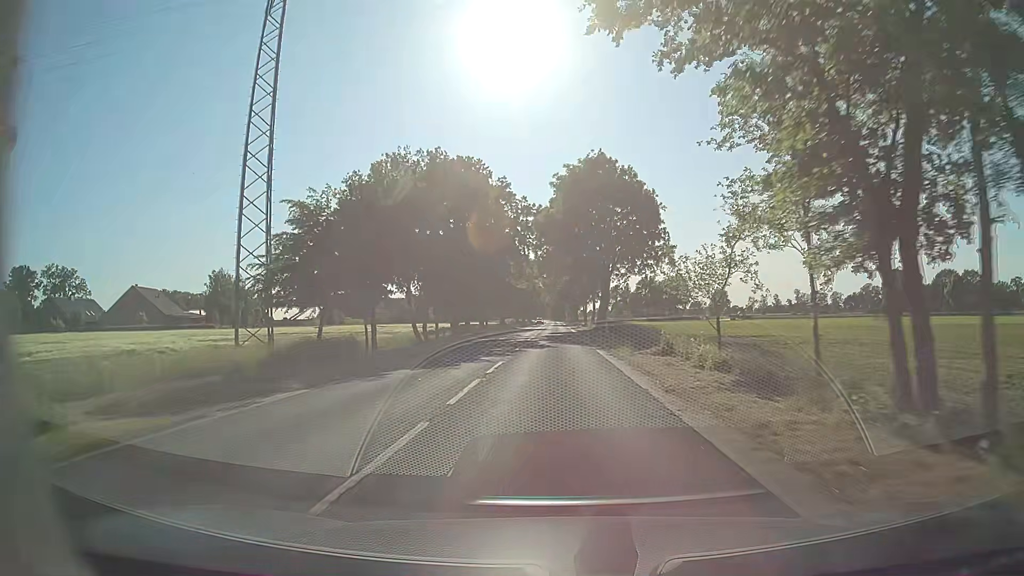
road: secondary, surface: asphalt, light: Day
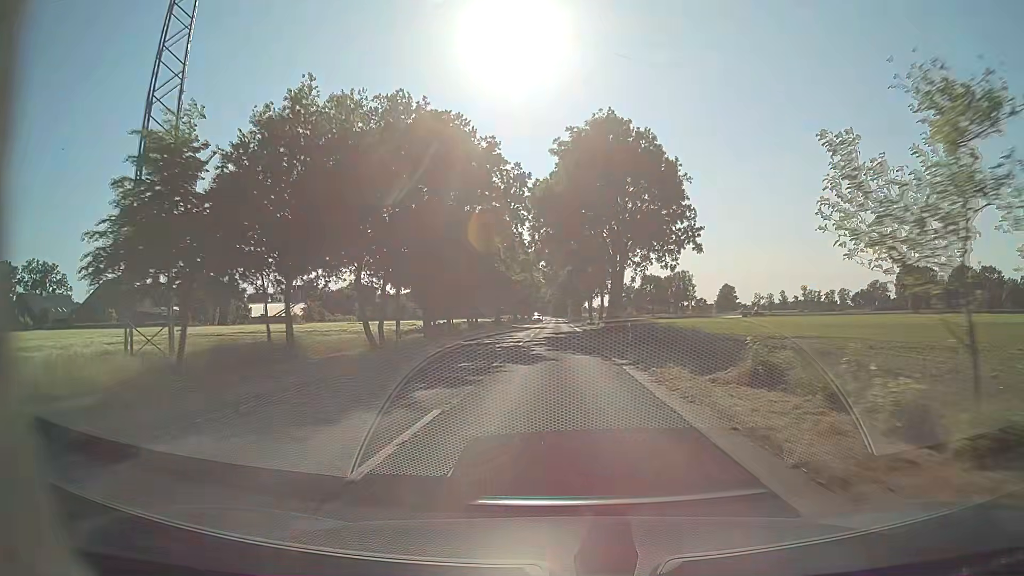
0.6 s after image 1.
(0.0, +11.1) m; 0°
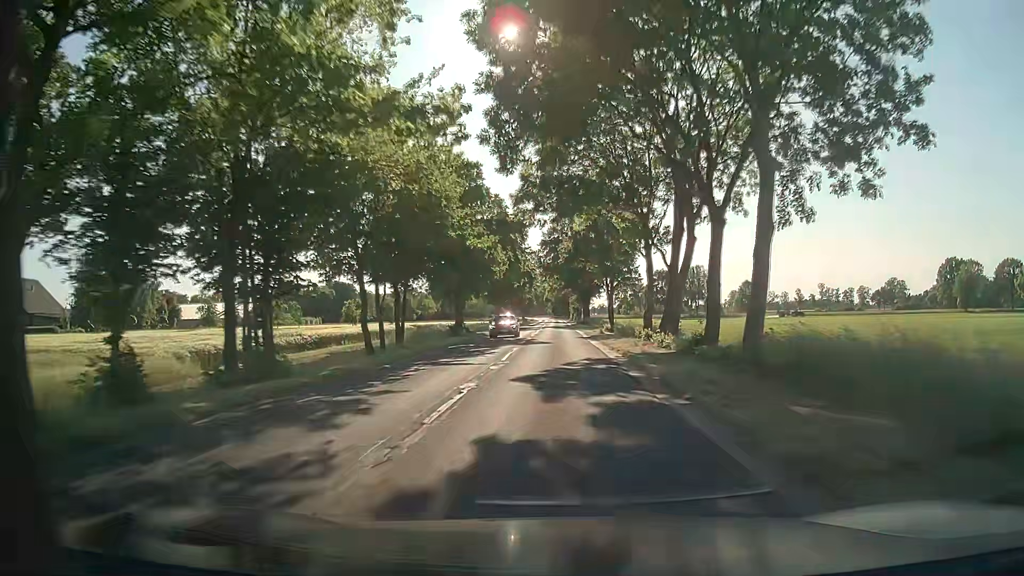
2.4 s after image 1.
(-0.2, +33.3) m; 0°
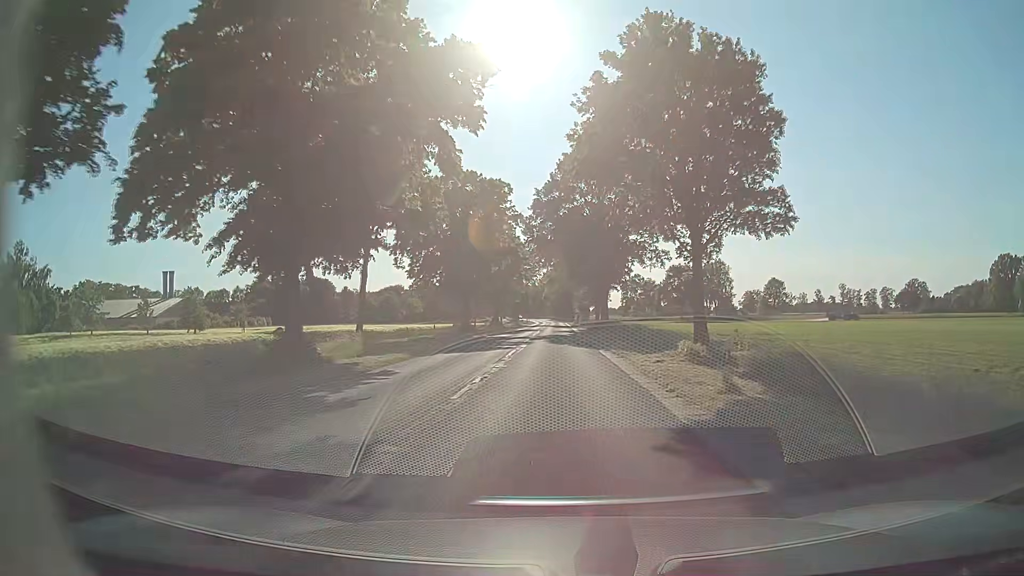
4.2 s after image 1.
(-0.1, +33.3) m; 0°
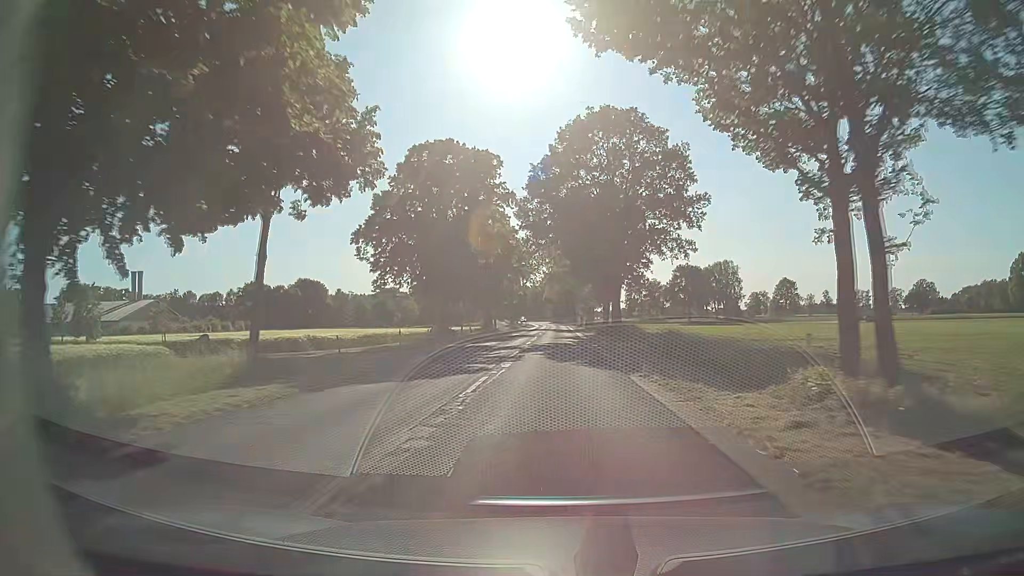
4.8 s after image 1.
(-0.1, +11.1) m; 0°
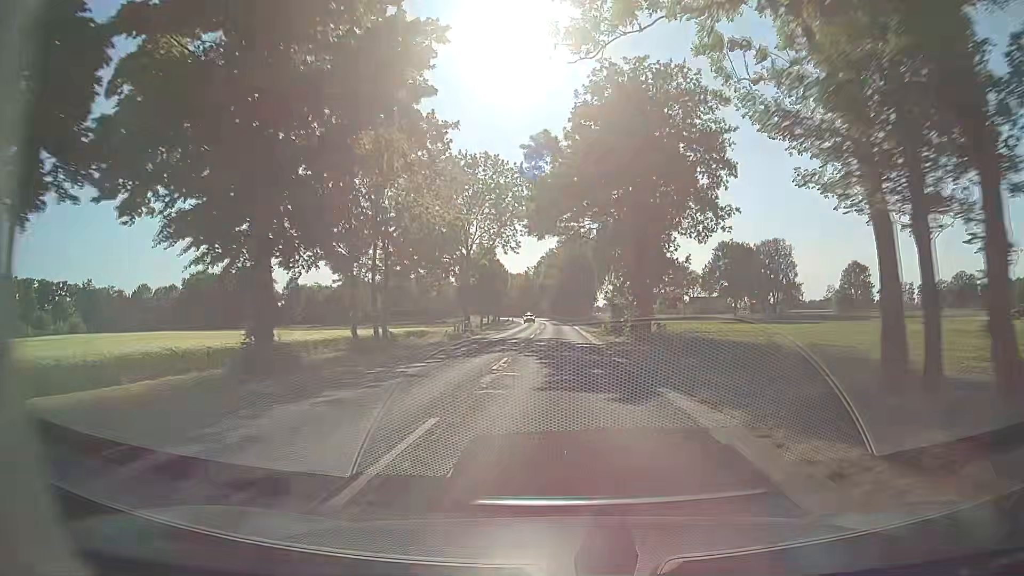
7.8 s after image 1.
(-0.1, +55.4) m; 0°
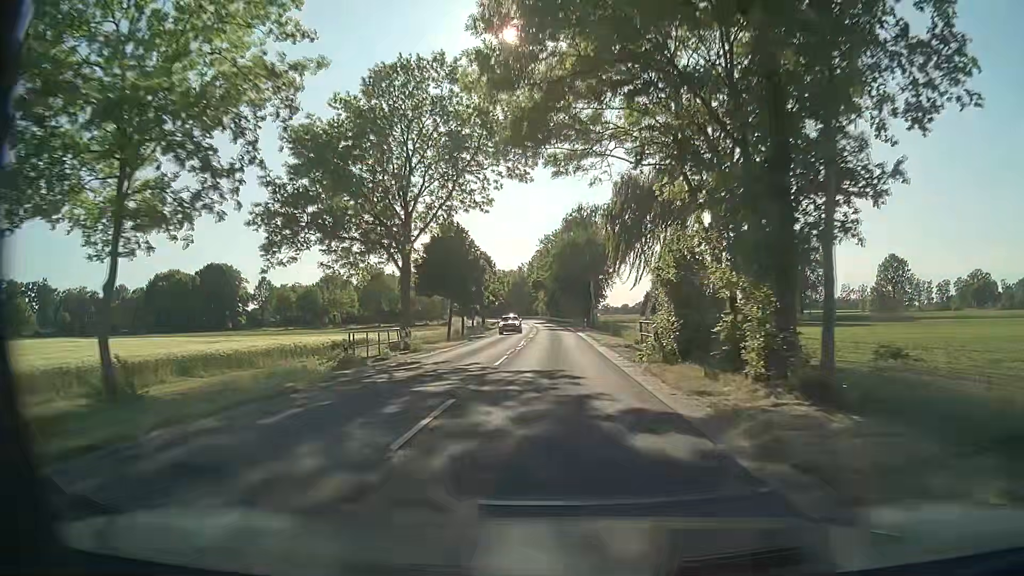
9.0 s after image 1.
(-0.1, +22.2) m; -1°
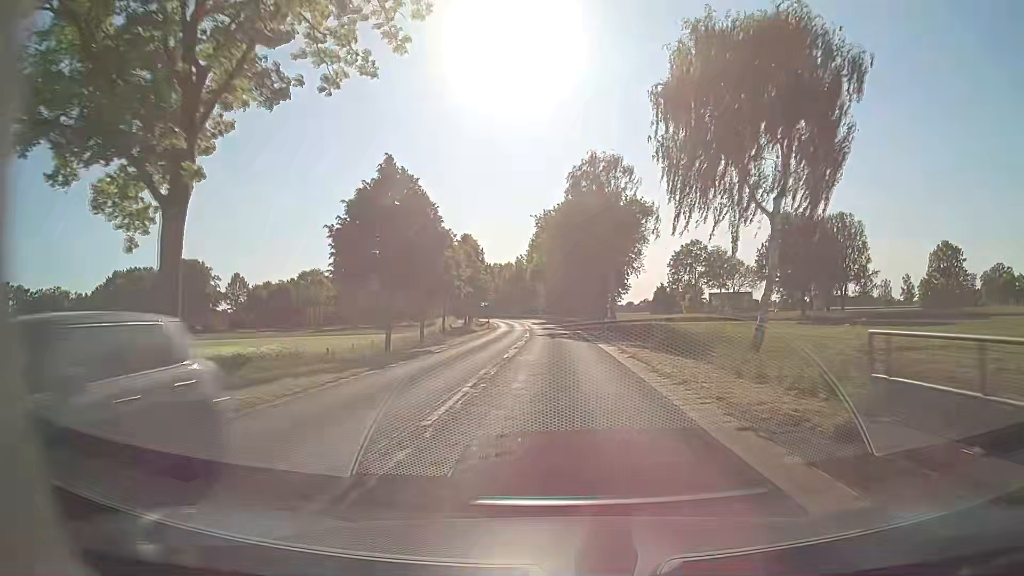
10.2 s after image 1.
(+0.1, +22.2) m; 0°
(0, +10) (0, +20) (0, +30) (-1, +40) (-1, +50) (-1, +60) (-2, +70) (-3, +80) (-4, +90) (-5, +100) m
